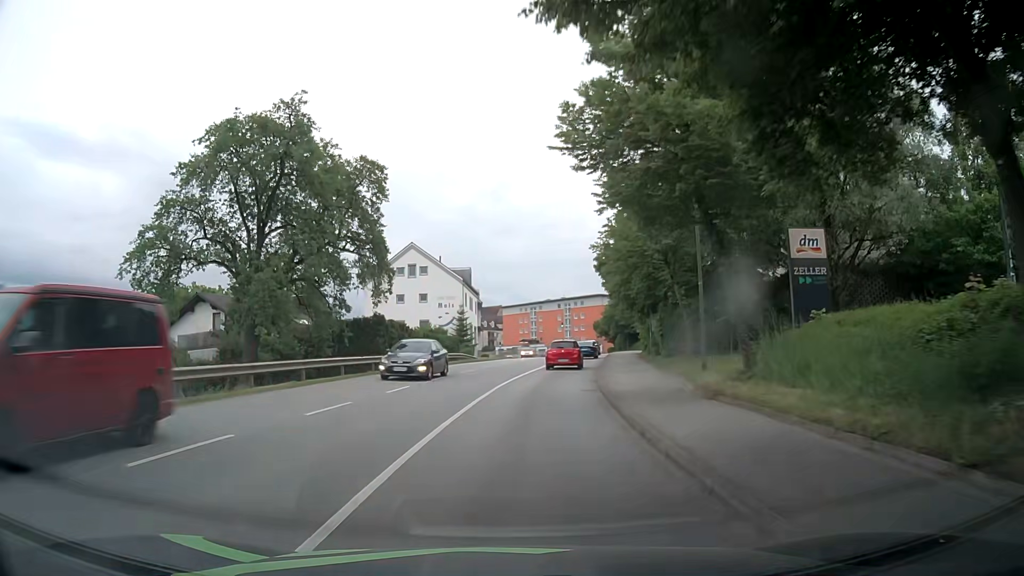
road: tertiary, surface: asphalt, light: Day
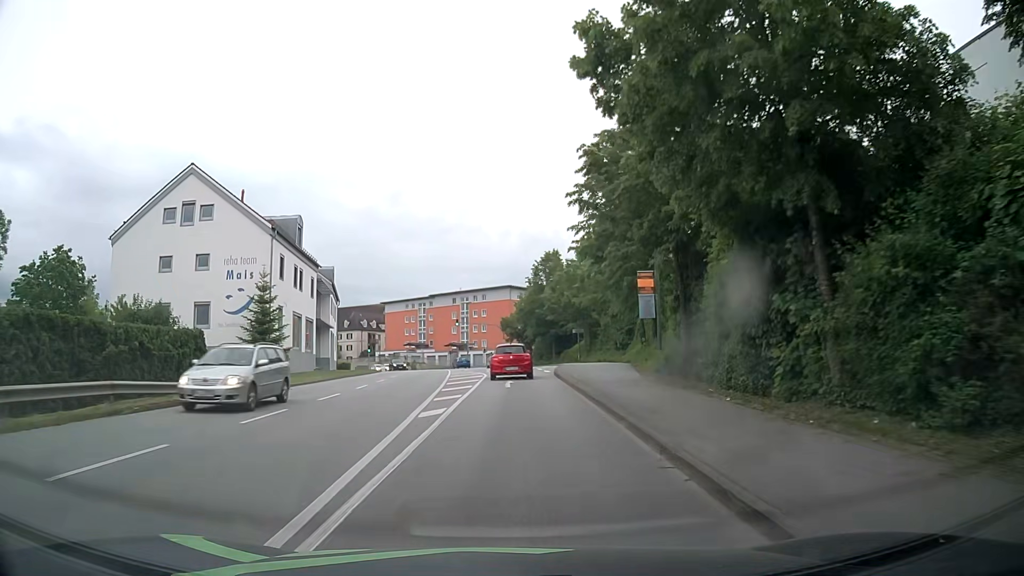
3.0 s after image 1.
(+3.4, +35.9) m; +10°
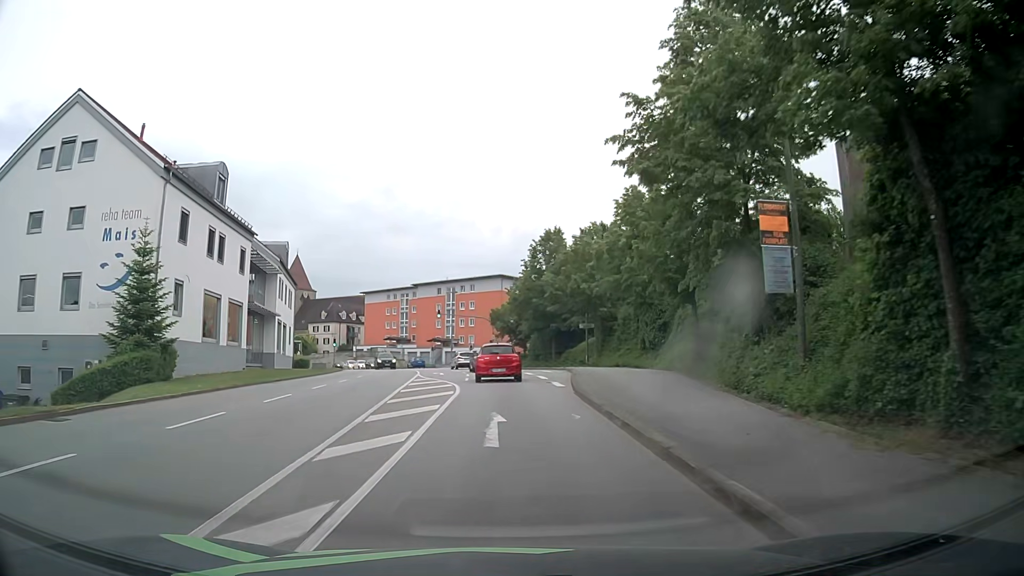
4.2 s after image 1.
(0.0, +13.3) m; 0°
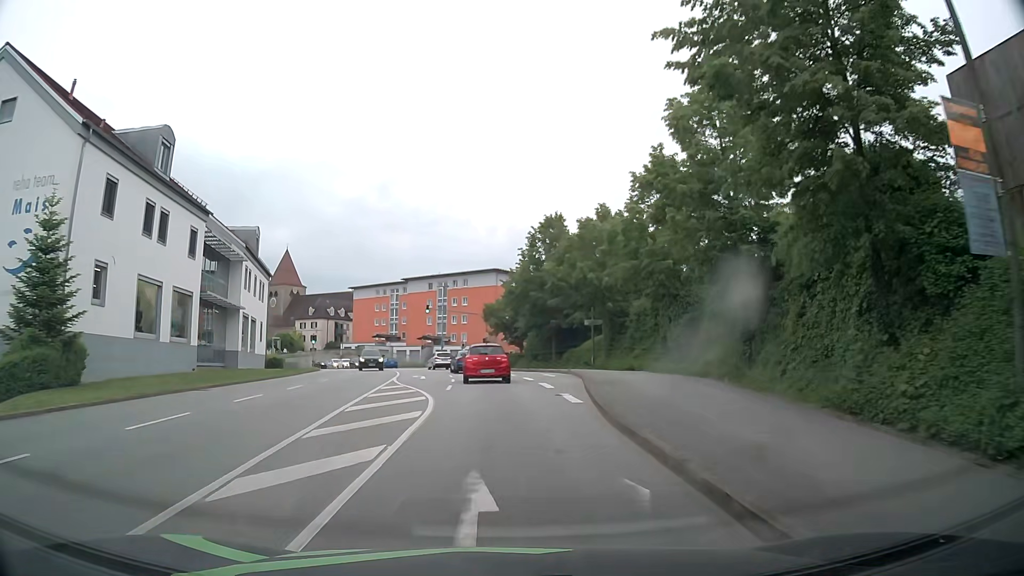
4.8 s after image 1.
(+0.1, +6.4) m; +1°
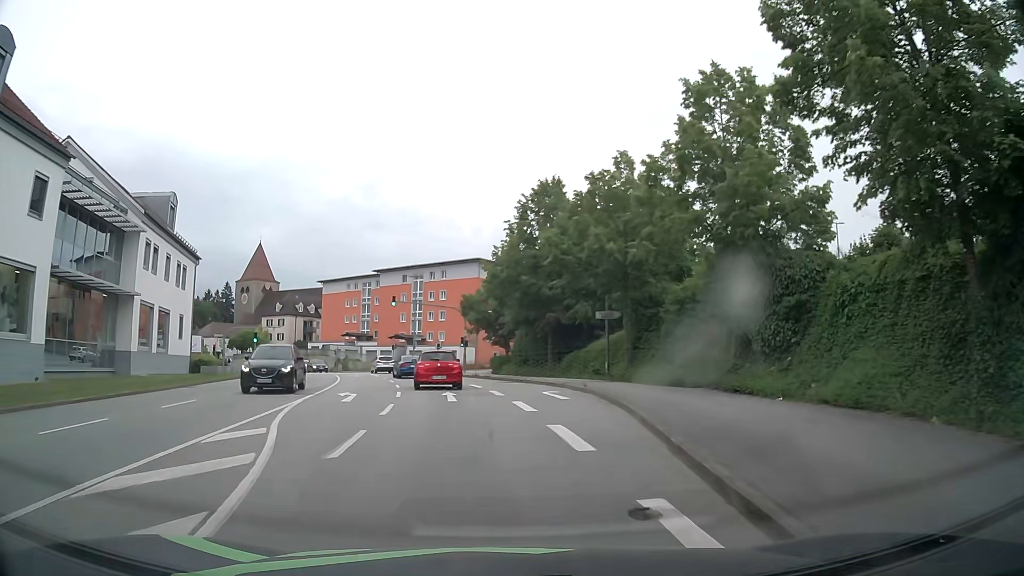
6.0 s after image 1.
(+0.1, +12.6) m; +1°
(0, +10) (0, +20) (-1, +30) (-2, +40) (-5, +50) (-6, +59) (-3, +69) (+4, +75) (+13, +81) (+21, +87) m
